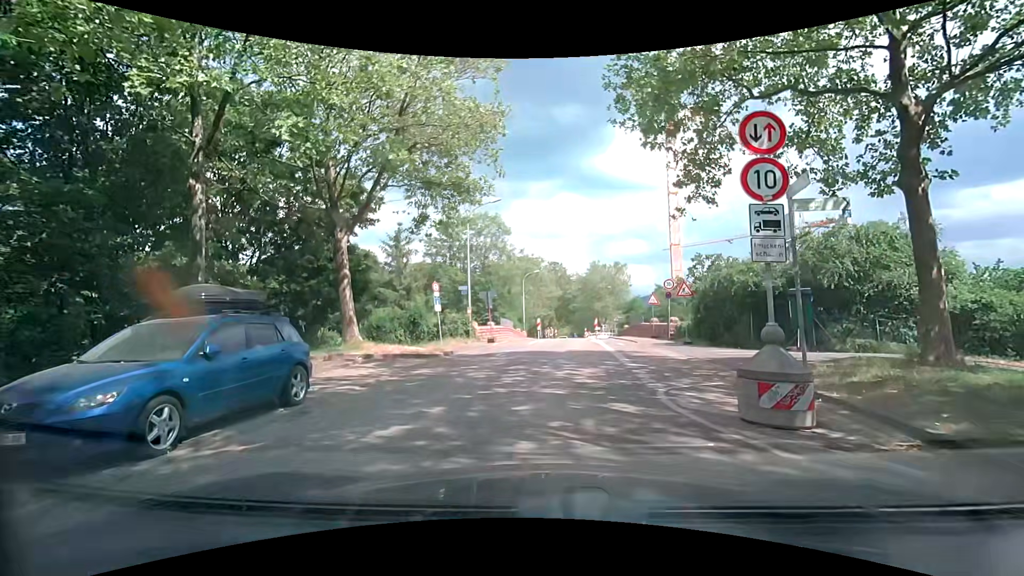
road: residential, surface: asphalt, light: Day
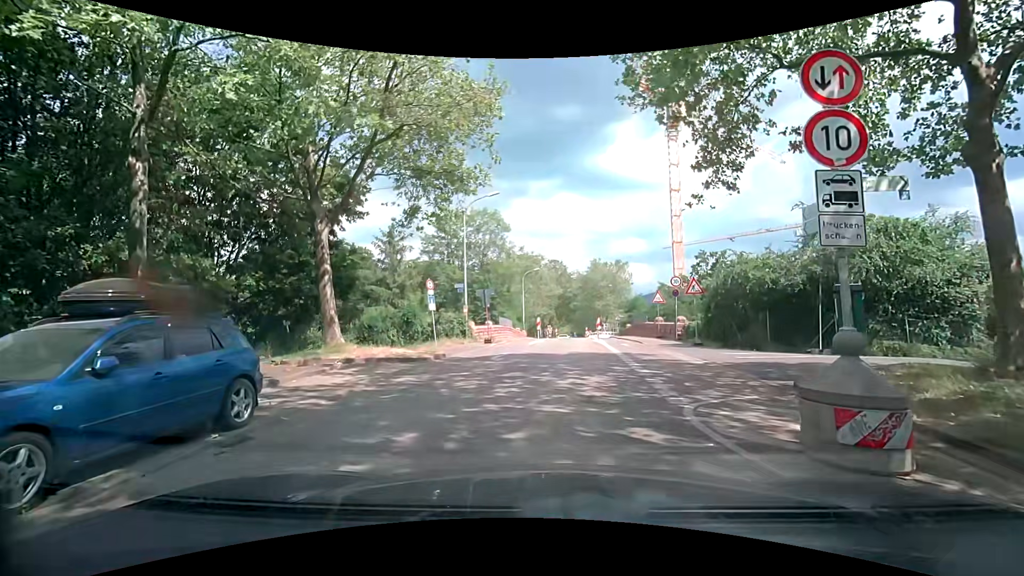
(0.0, +1.5) m; 0°
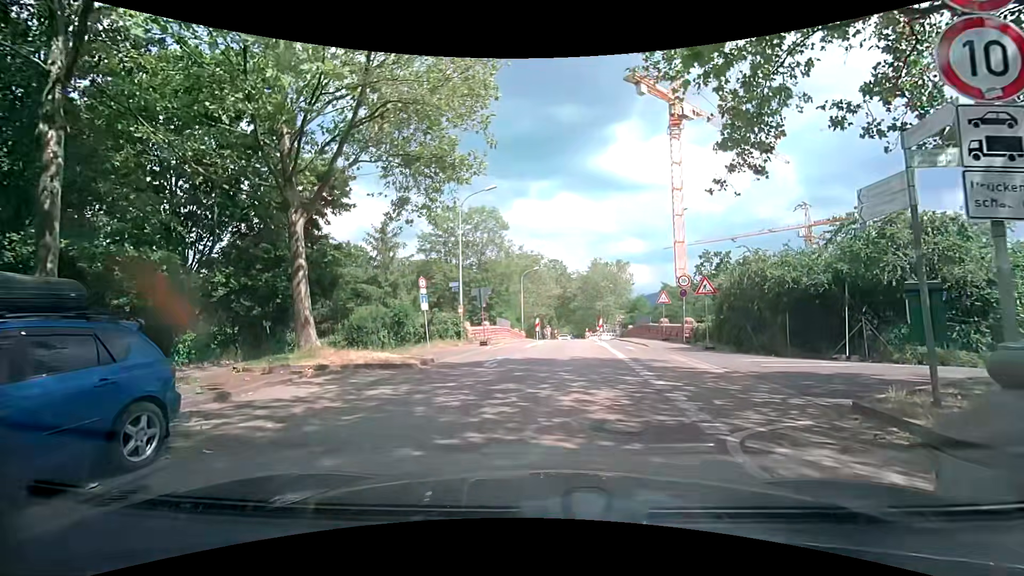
(0.0, +1.6) m; 0°
